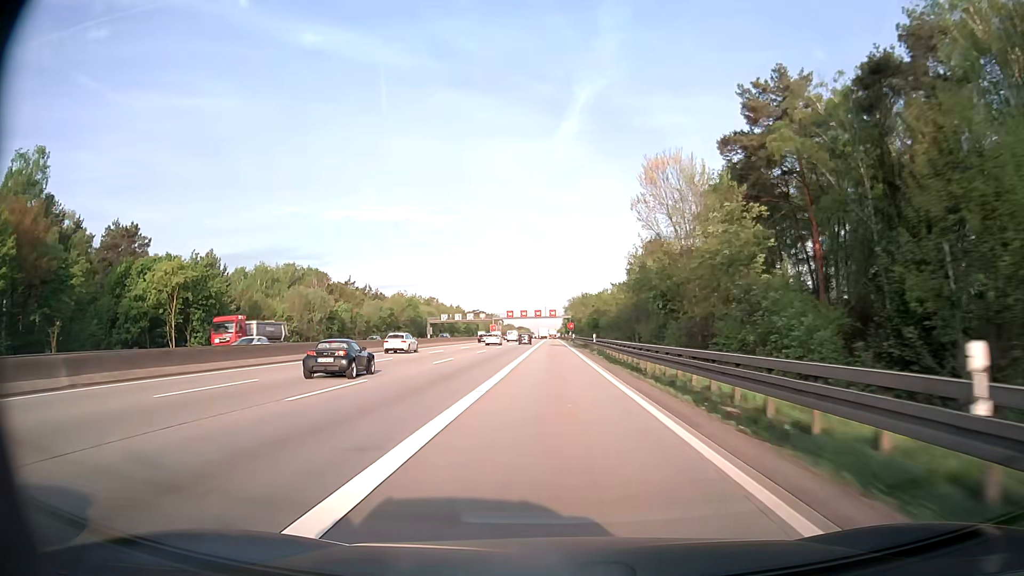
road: motorway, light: Day
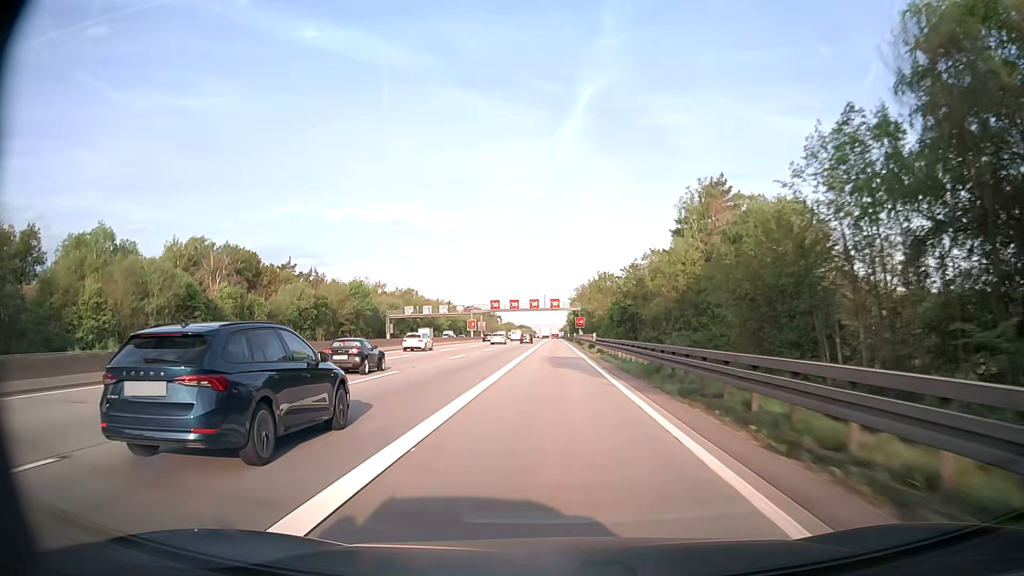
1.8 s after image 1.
(-0.1, +49.4) m; 0°
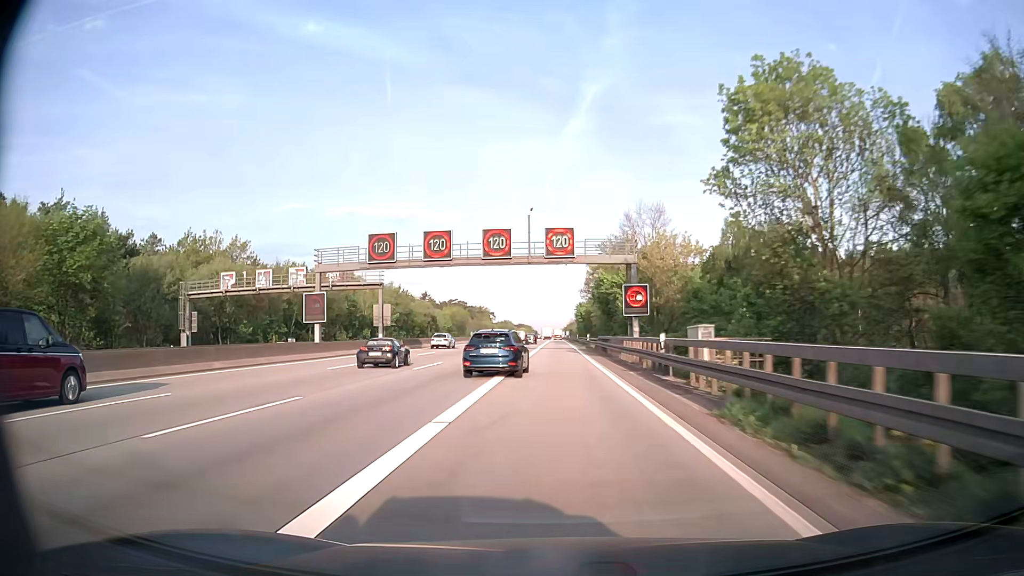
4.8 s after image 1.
(-0.1, +82.2) m; 0°
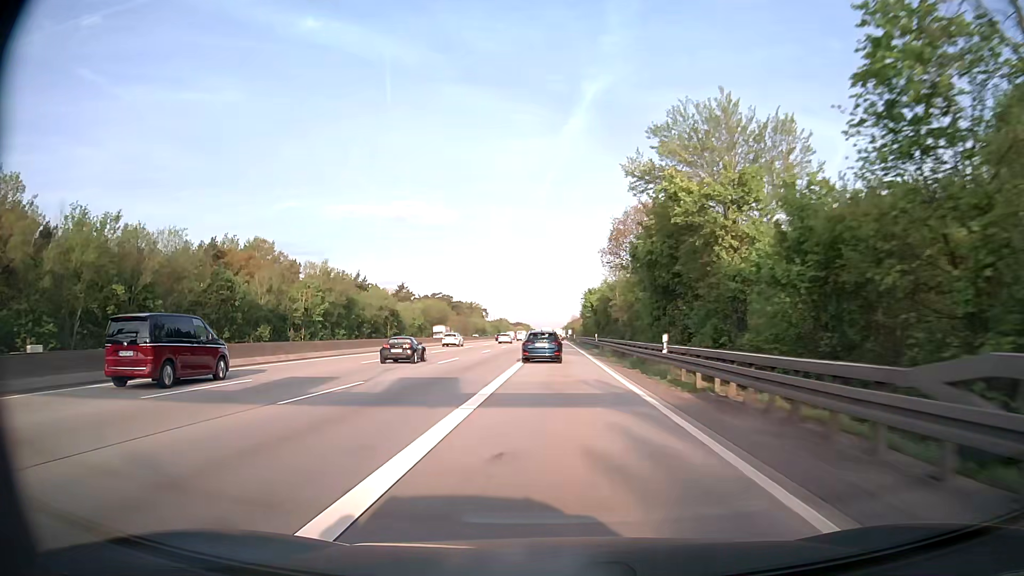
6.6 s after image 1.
(0.0, +49.2) m; 0°
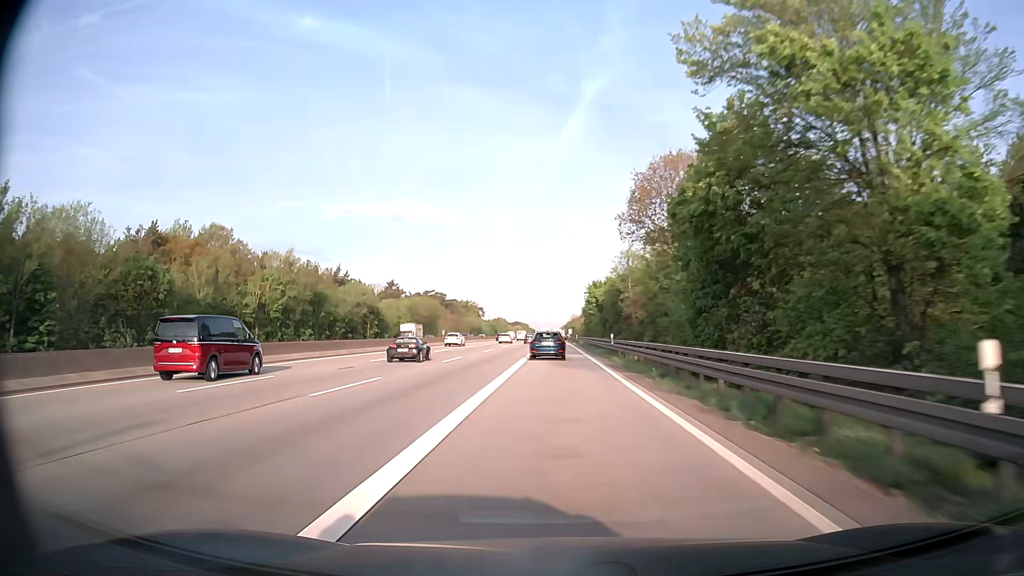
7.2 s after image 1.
(-0.1, +16.4) m; 0°
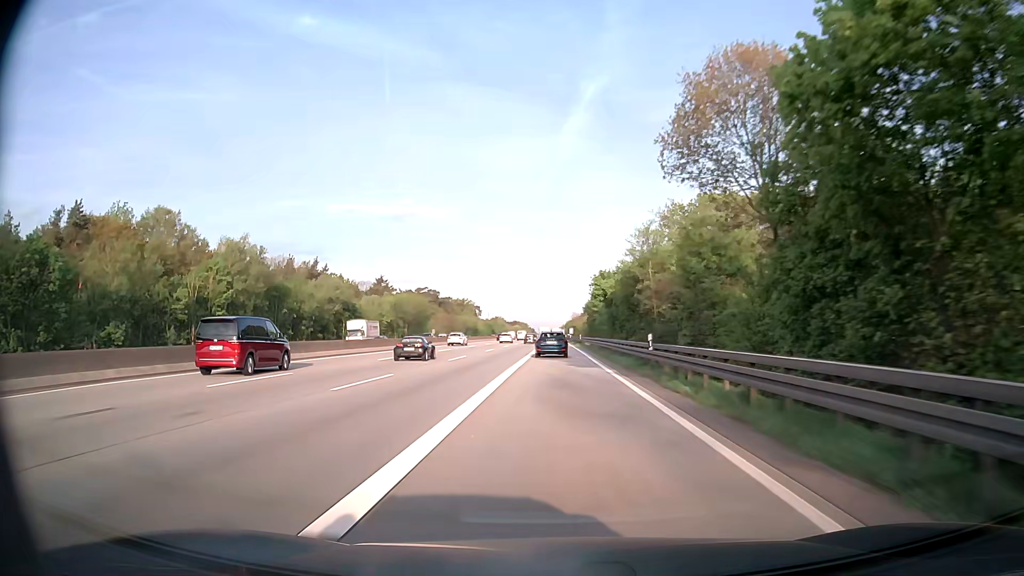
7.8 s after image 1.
(-0.1, +16.4) m; 0°
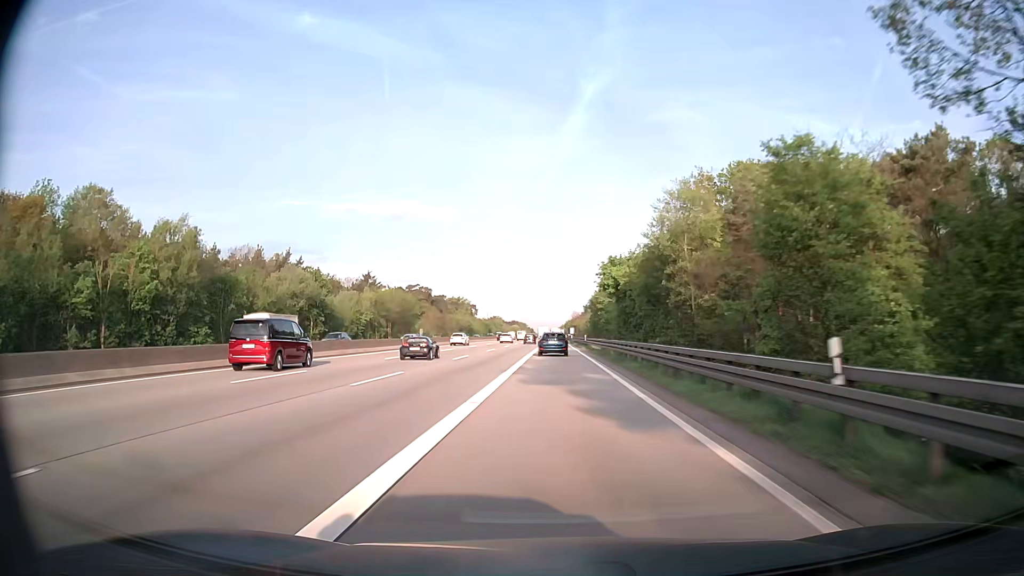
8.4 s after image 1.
(0.0, +16.4) m; 0°
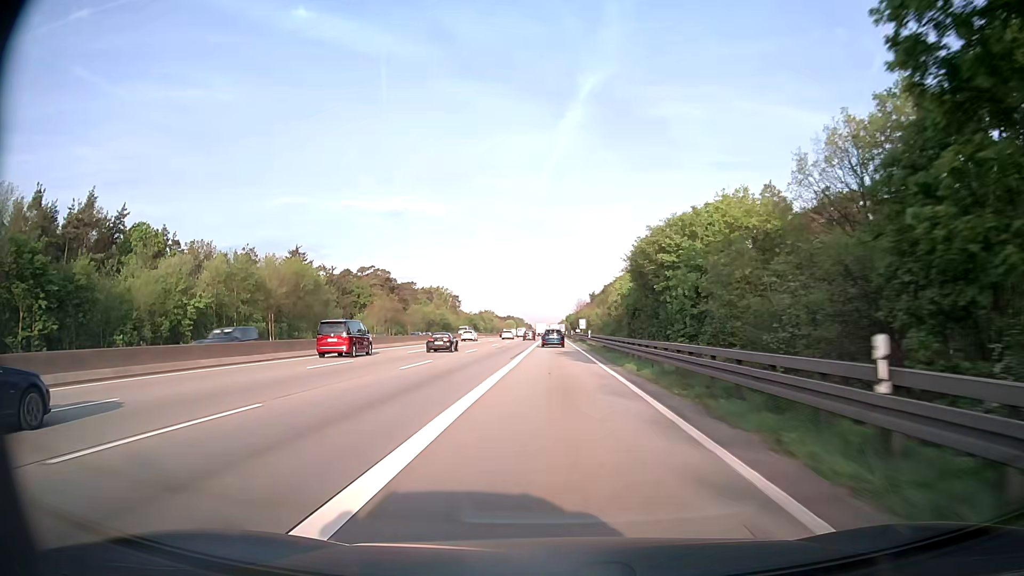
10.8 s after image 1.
(0.0, +65.7) m; 0°
(0, +10) (0, +20) (0, +30) (0, +40) (0, +50) (0, +60) (0, +70) (0, +80) (0, +90) (0, +100) m
